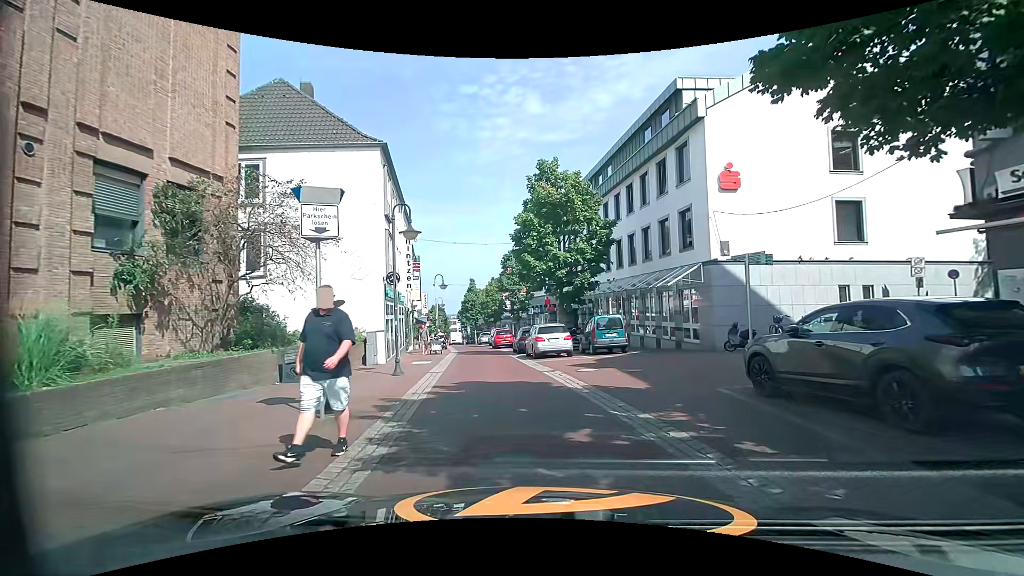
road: residential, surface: paving_stones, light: Day
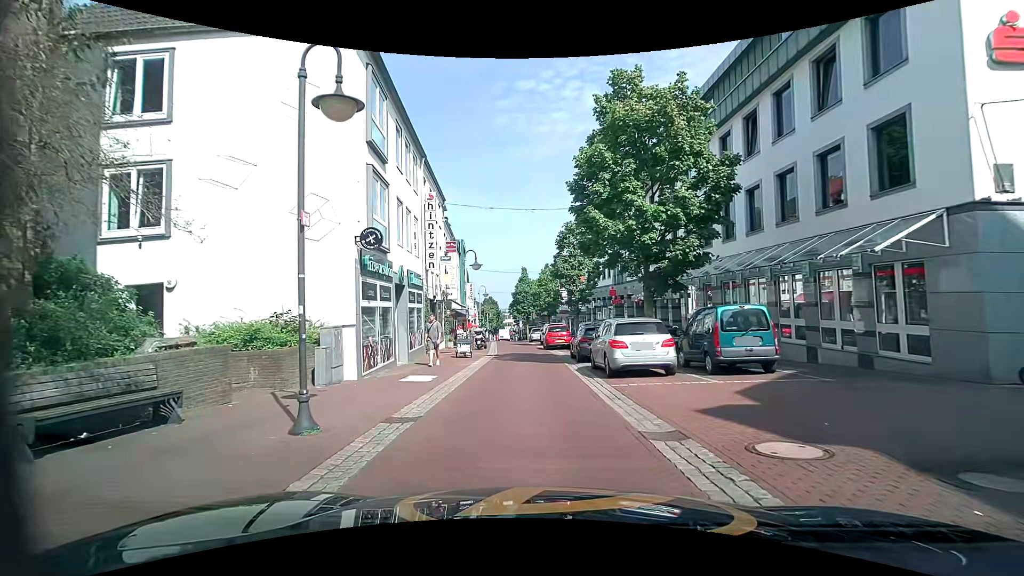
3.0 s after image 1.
(-0.4, +9.1) m; -7°
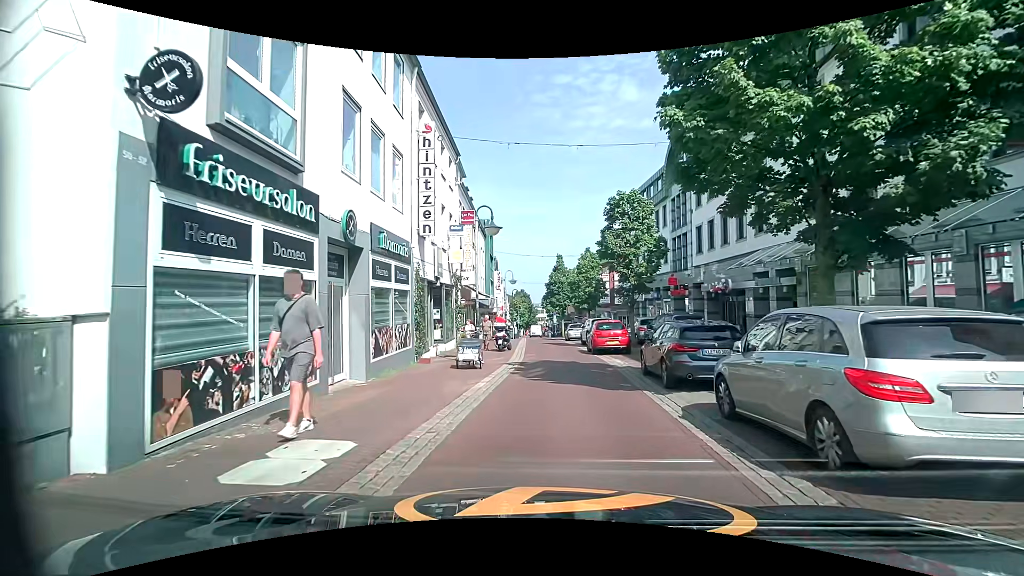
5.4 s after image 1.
(-0.2, +8.4) m; -3°
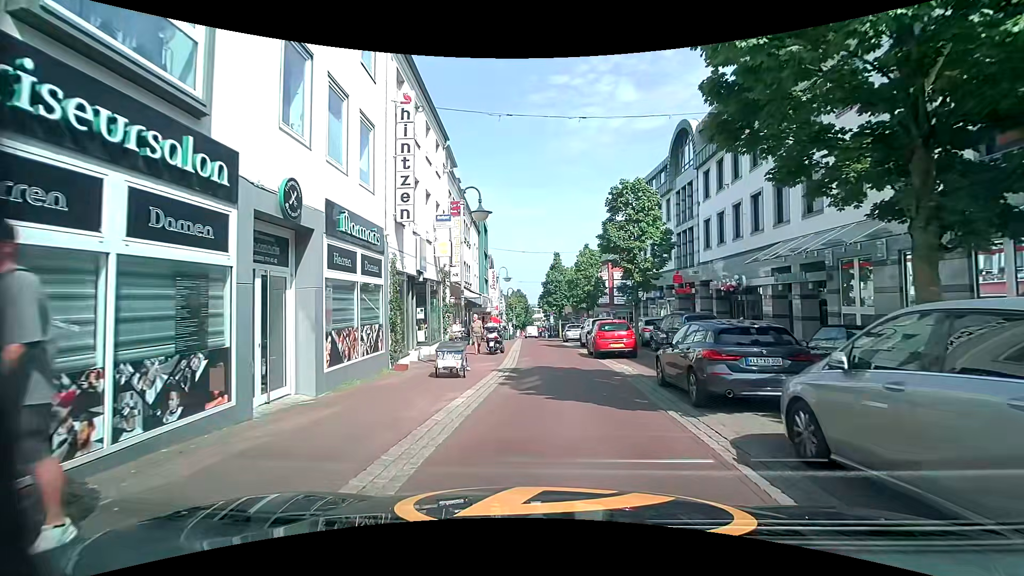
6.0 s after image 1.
(0.0, +2.4) m; +1°
